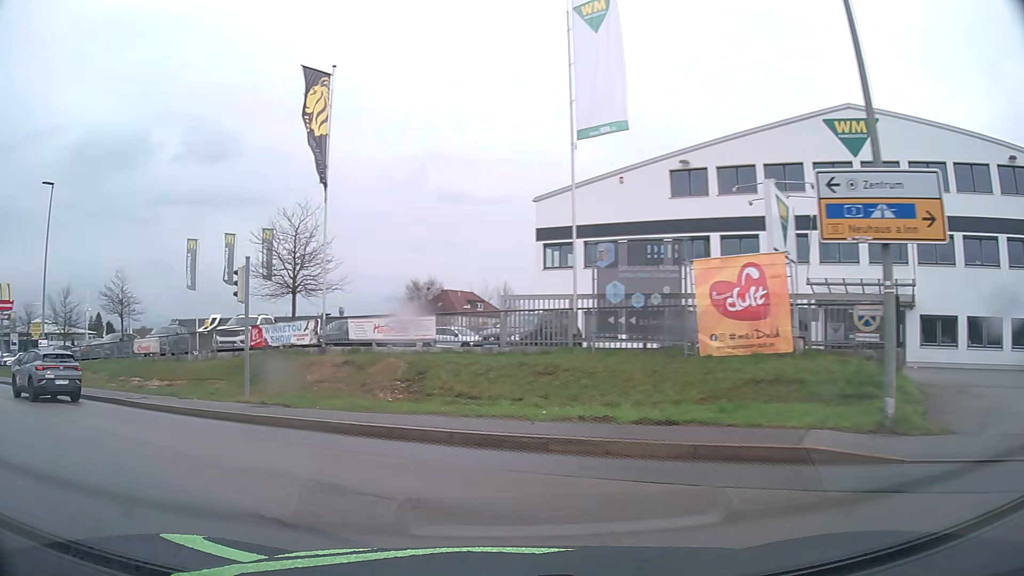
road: secondary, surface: asphalt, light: Day
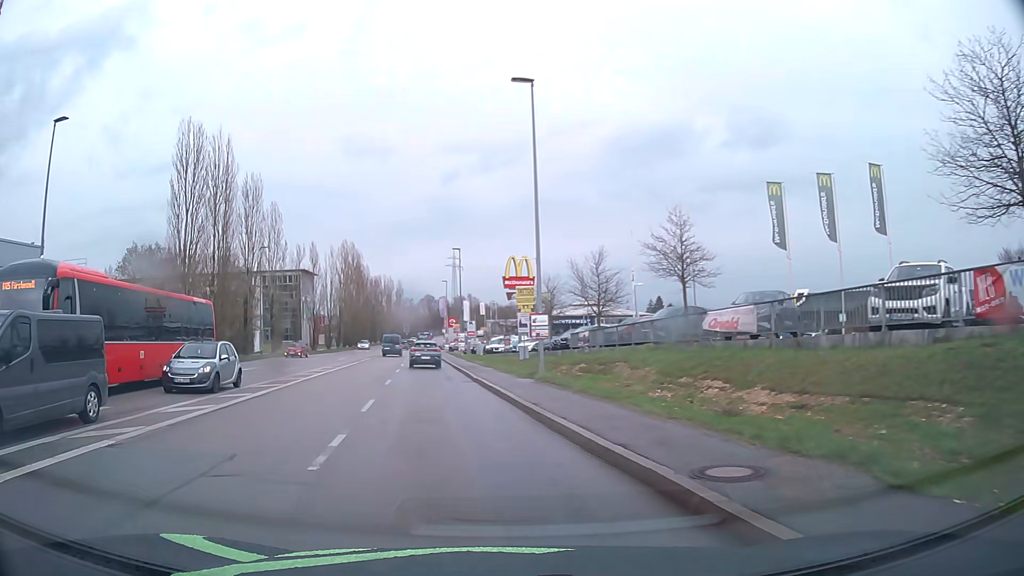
(-6.4, +12.7) m; -48°
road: tertiary
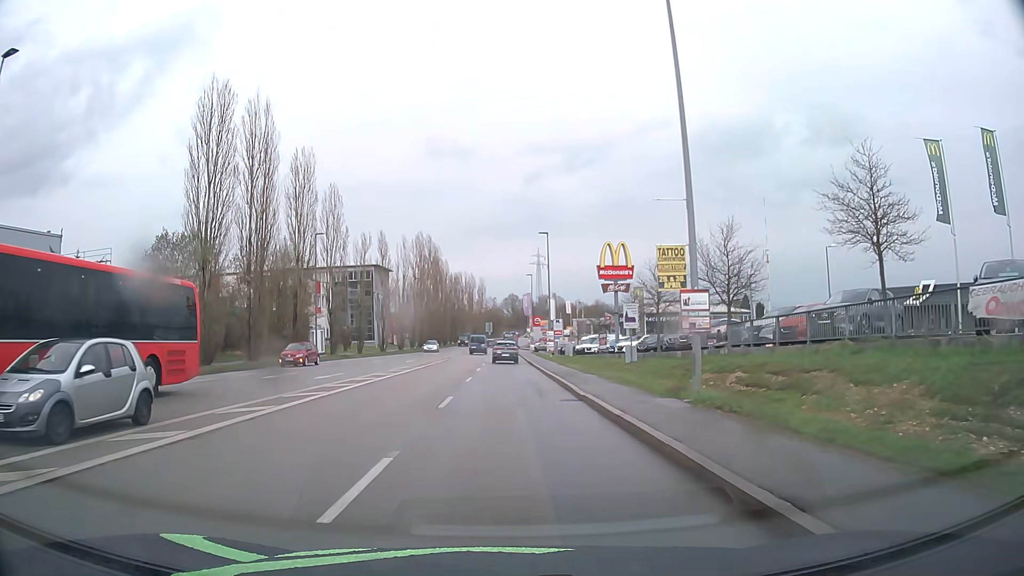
(-0.8, +9.1) m; -7°
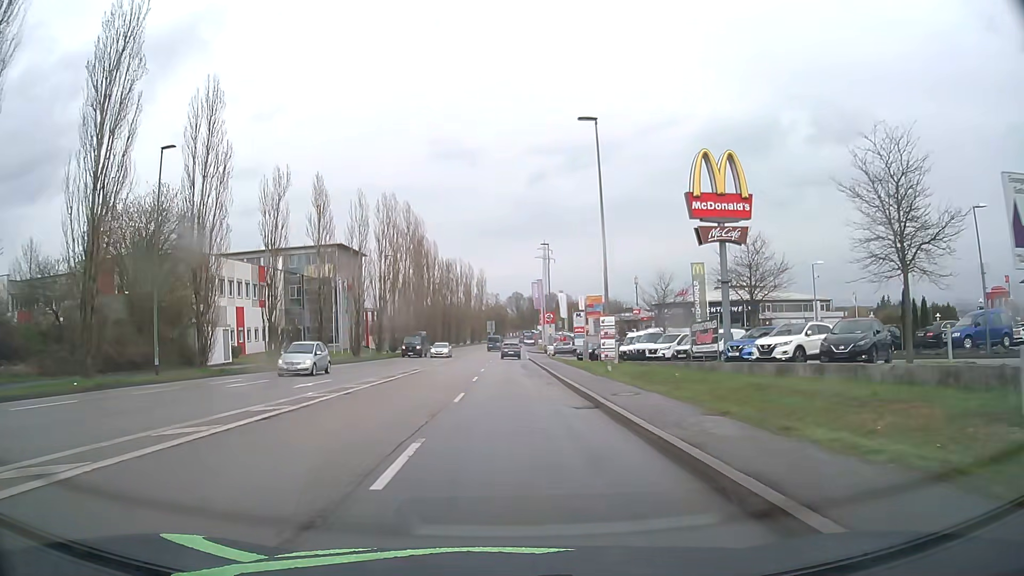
(-0.3, +28.6) m; 0°
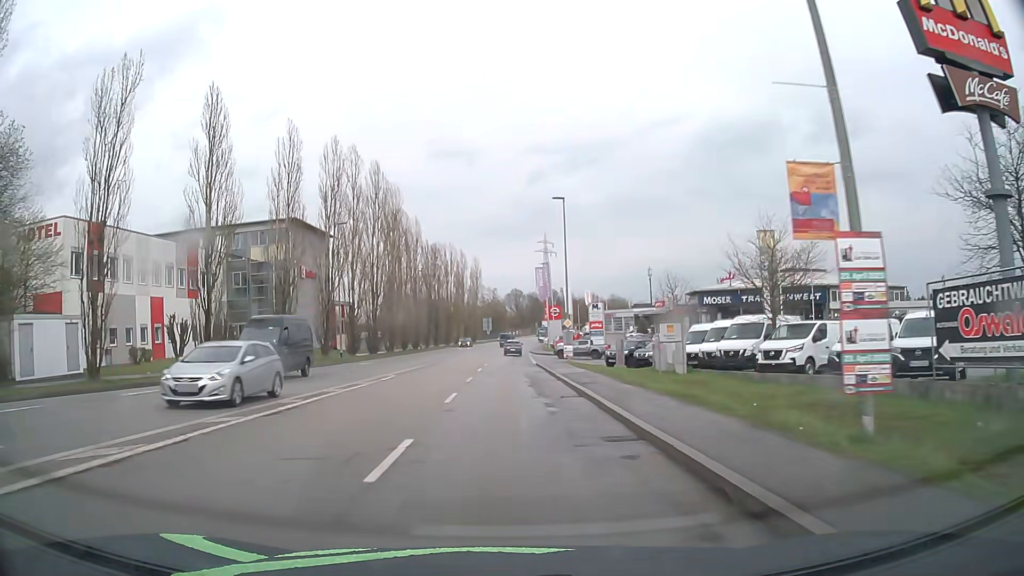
(0.0, +19.3) m; 0°
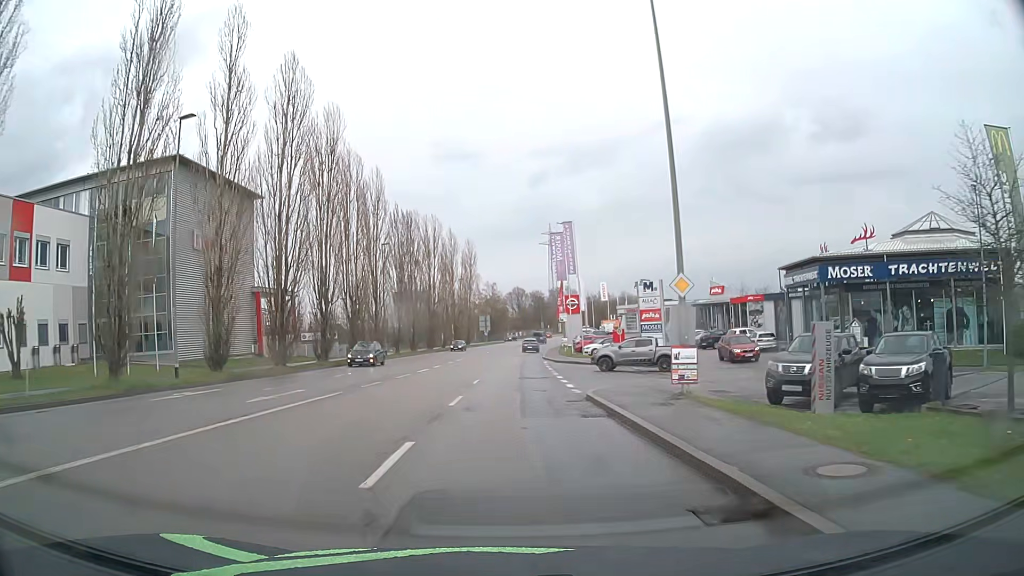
(-0.1, +27.3) m; 0°
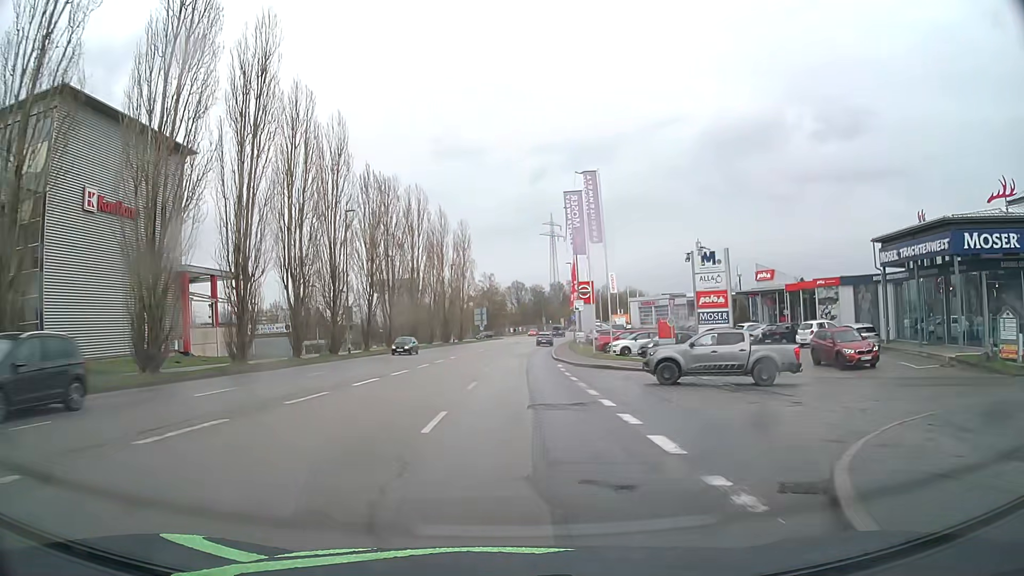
(0.0, +14.5) m; 0°
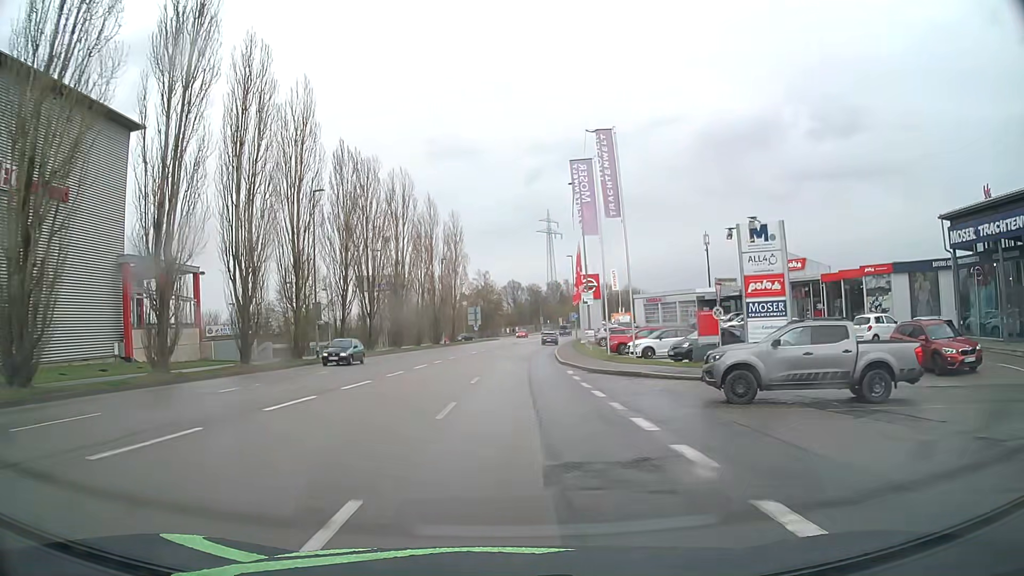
(0.0, +7.4) m; 0°
(0, +10) (0, +20) (0, +30) (+1, +40) (+1, +50) (+2, +60) (+3, +70) (+4, +80) (+6, +90) (+7, +100) m
